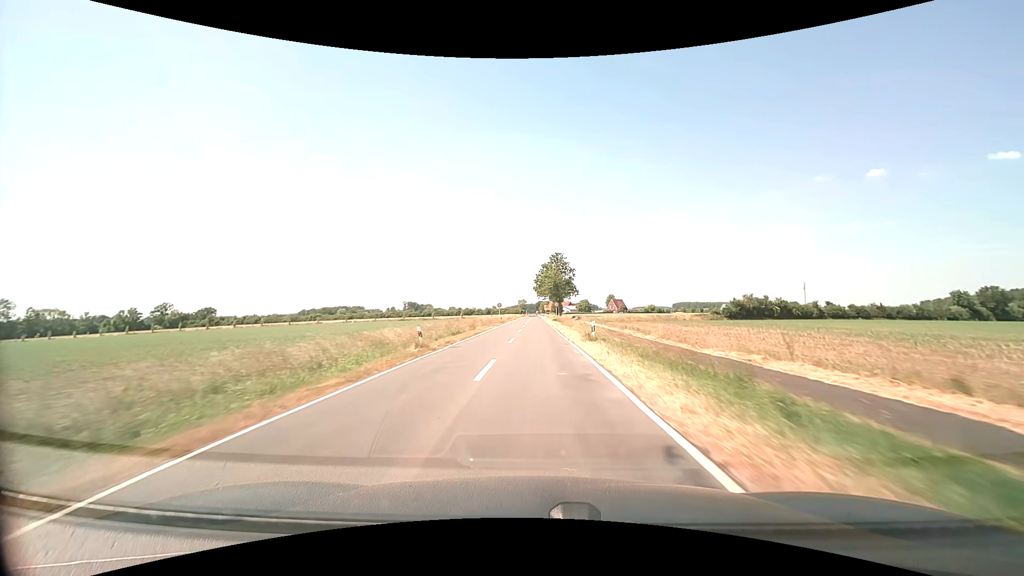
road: secondary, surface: asphalt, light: Day
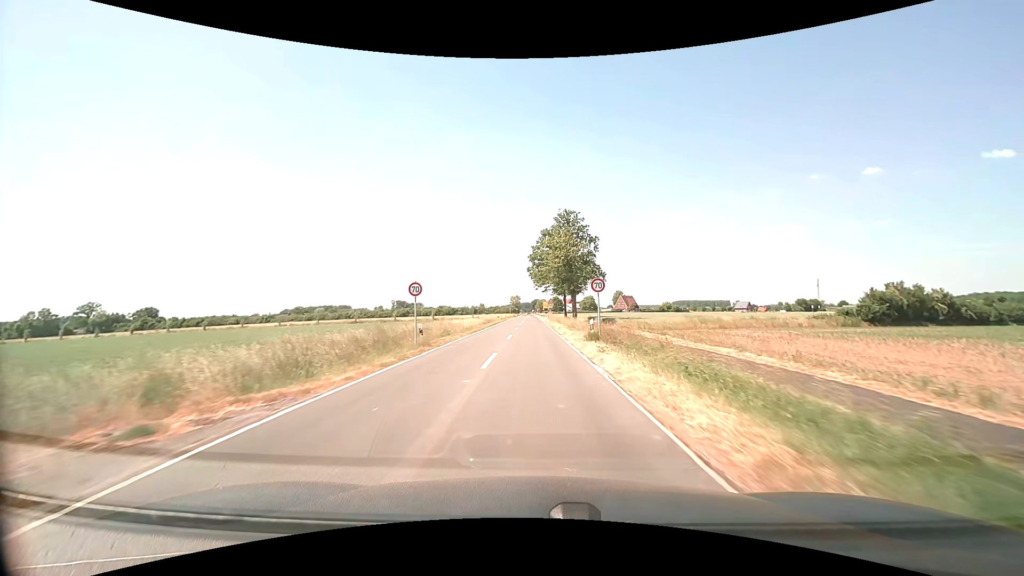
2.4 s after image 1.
(+0.2, +46.0) m; +1°
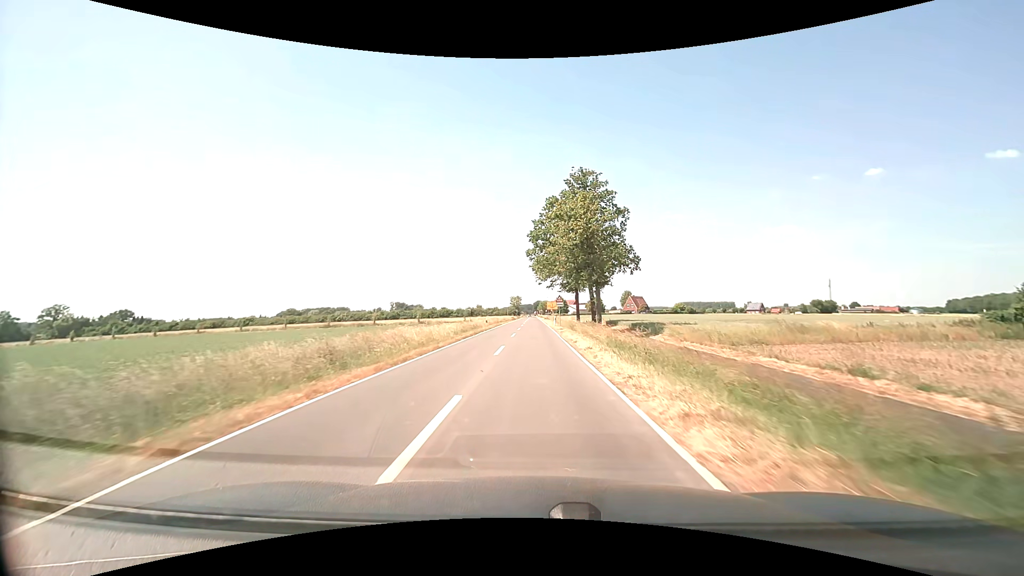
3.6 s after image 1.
(-0.1, +19.6) m; 0°
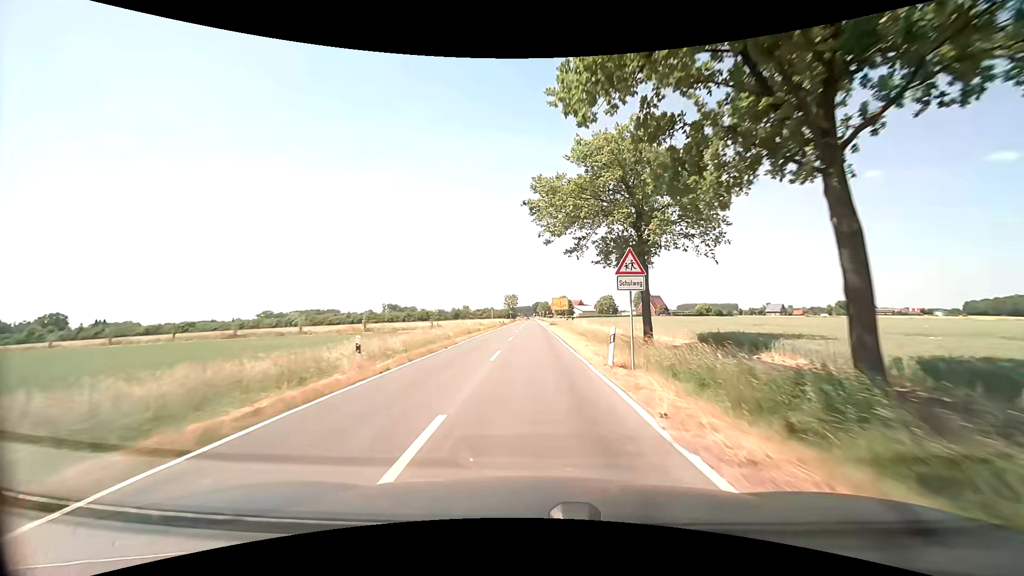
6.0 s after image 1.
(-0.2, +37.6) m; 0°
